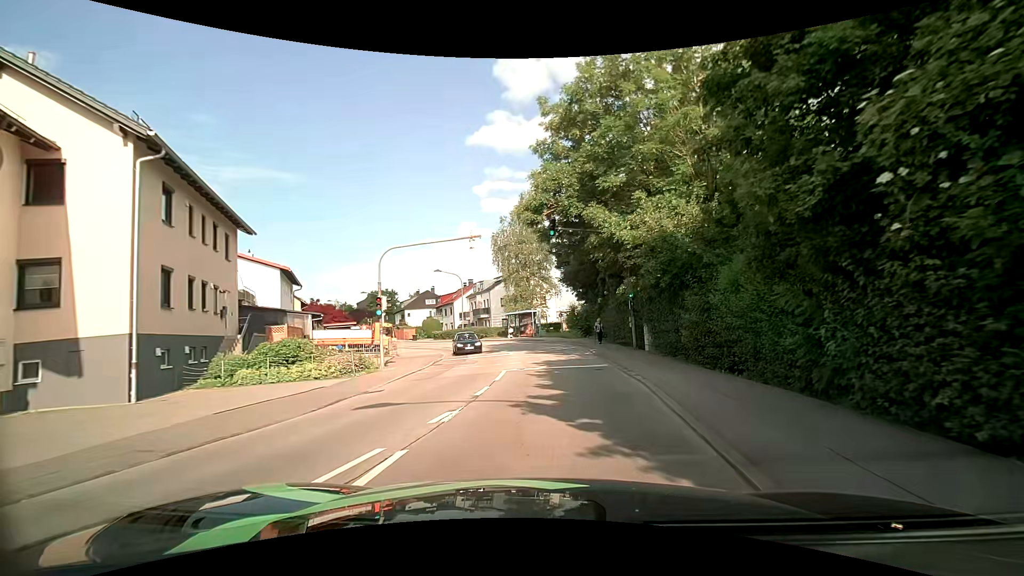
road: unclassified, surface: asphalt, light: Day
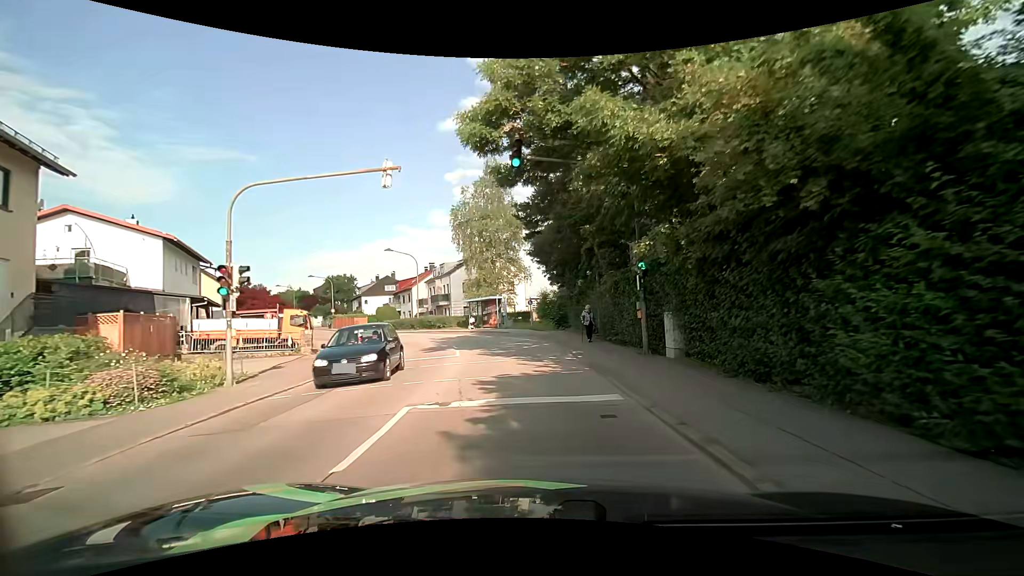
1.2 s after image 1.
(+0.6, +8.7) m; +4°
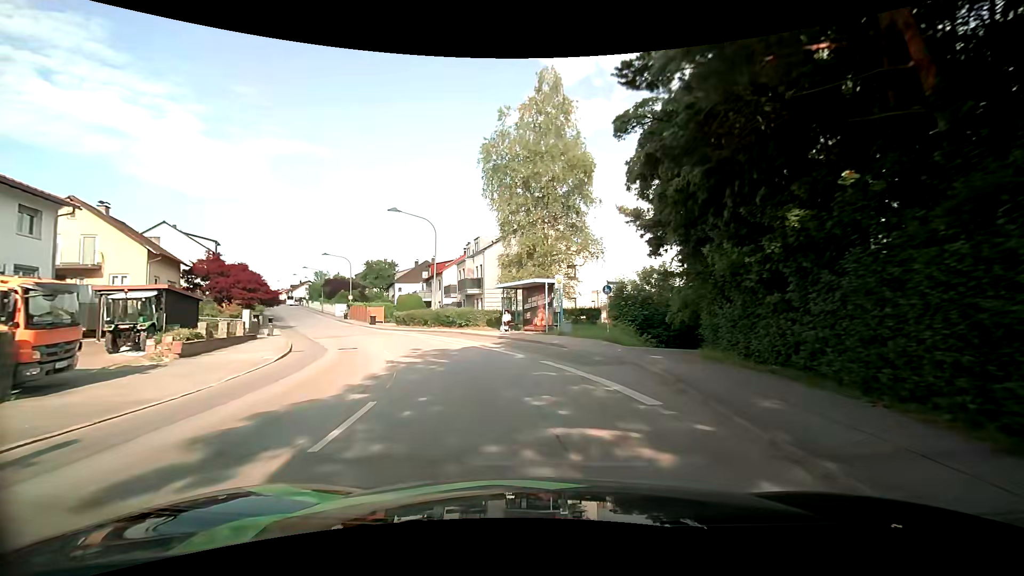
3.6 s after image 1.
(-0.4, +18.9) m; -5°
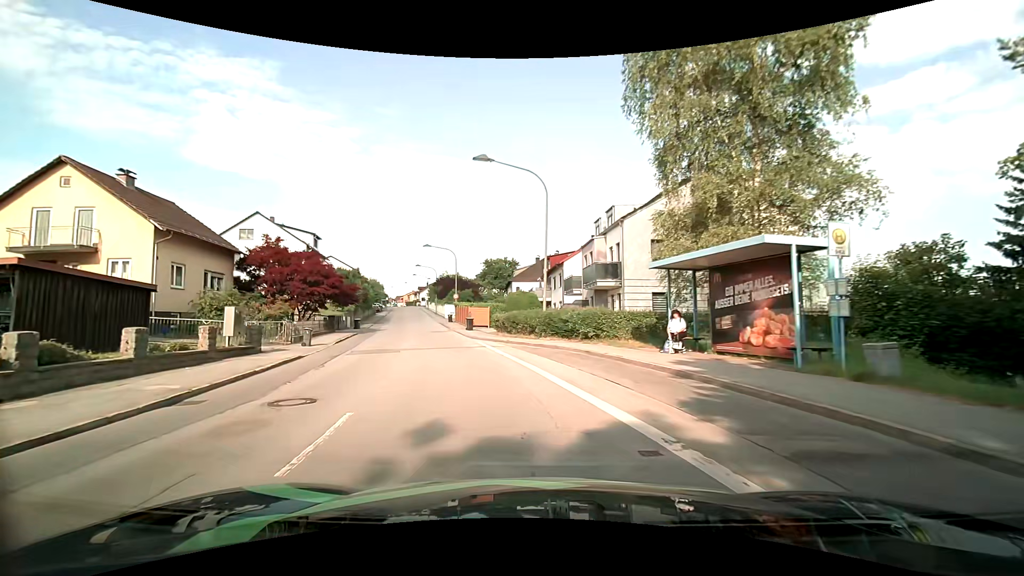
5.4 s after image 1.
(-1.8, +14.5) m; -16°
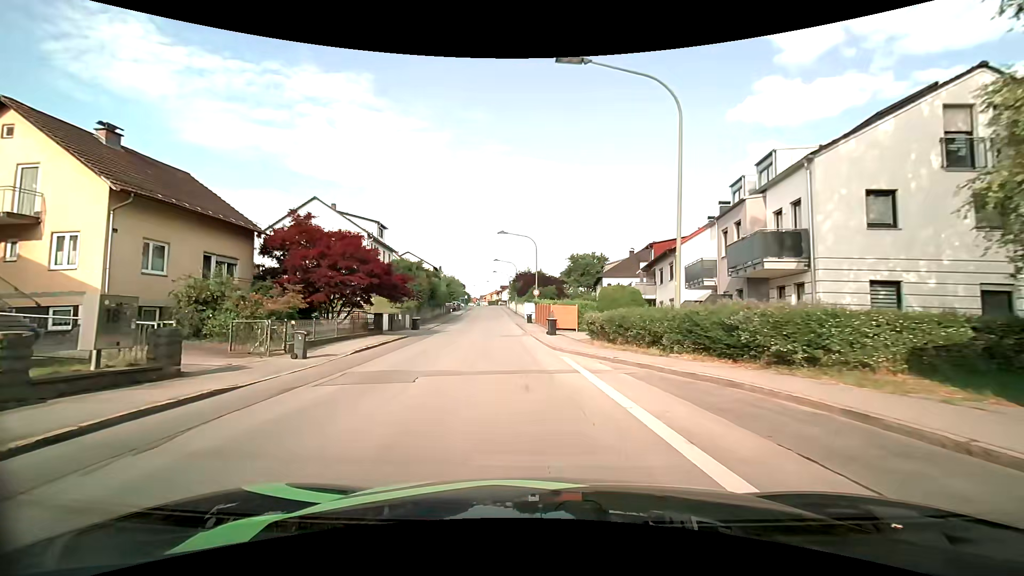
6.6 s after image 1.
(-0.8, +9.9) m; -9°
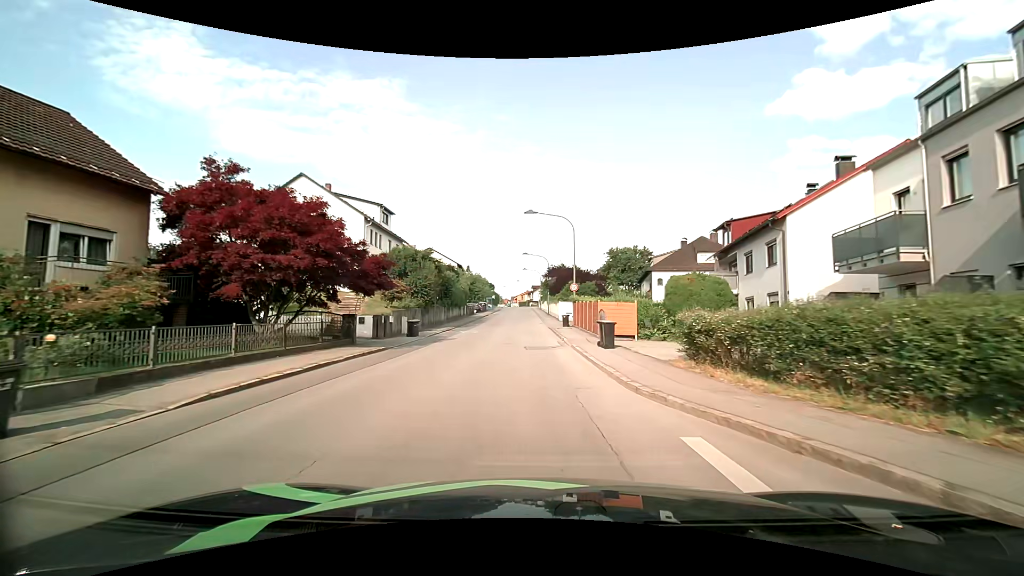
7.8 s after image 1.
(-0.4, +10.6) m; -4°
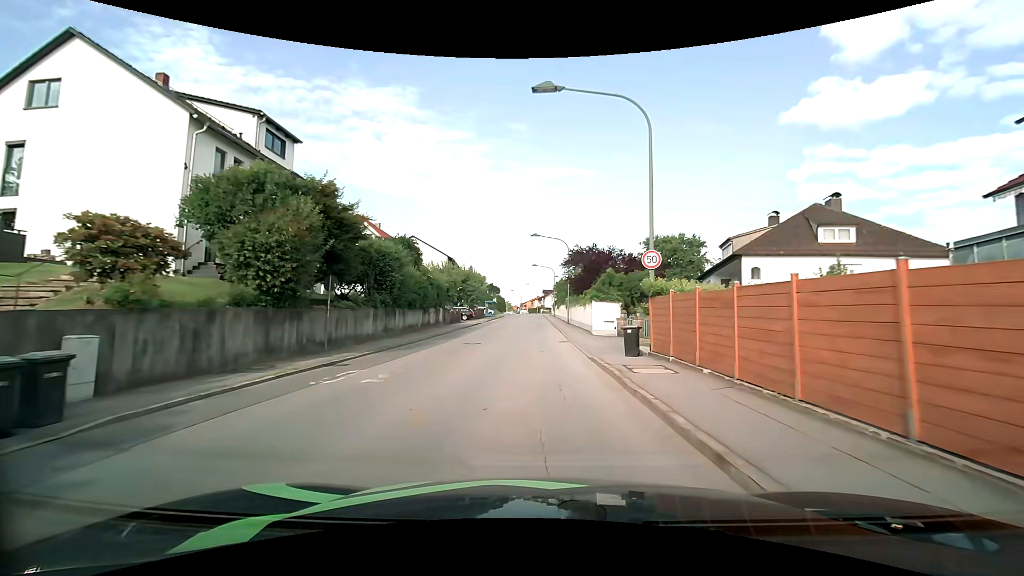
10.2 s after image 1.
(-0.2, +22.9) m; -1°
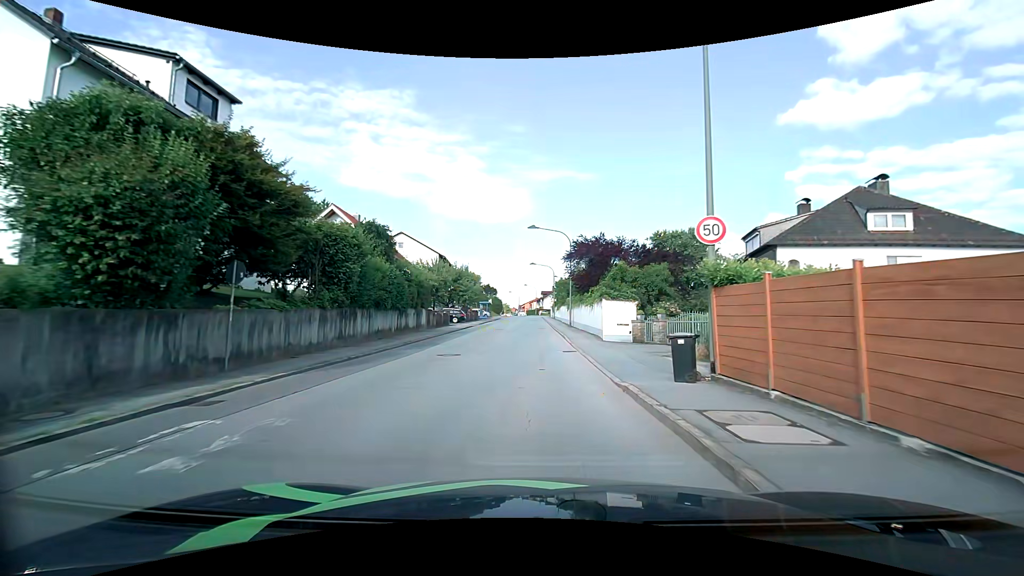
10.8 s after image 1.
(0.0, +5.7) m; 0°
(0, +10) (0, +20) (0, +30) (0, +40) (0, +50) (0, +60) (0, +70) (0, +80) (0, +90) (0, +100) m
